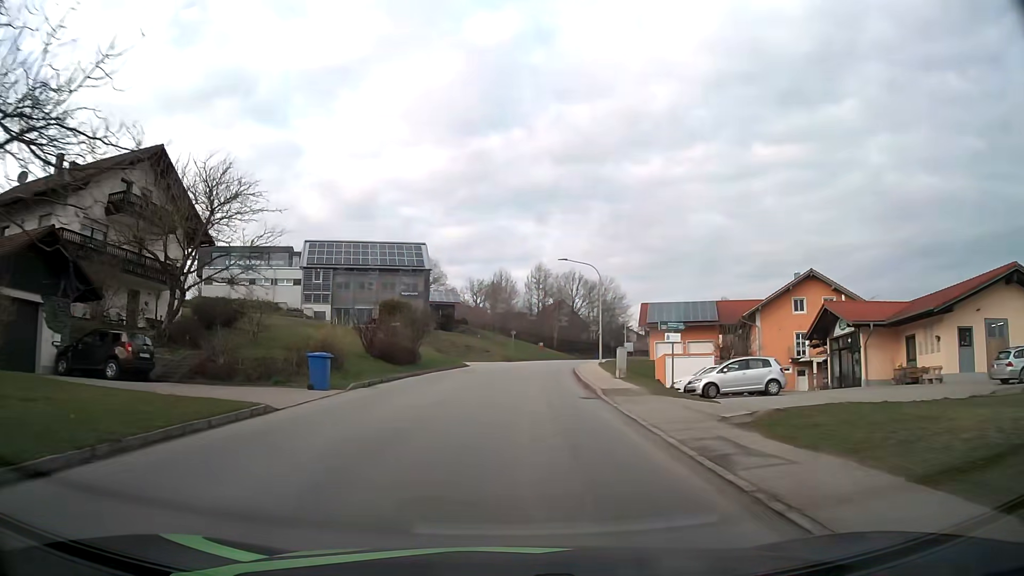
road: tertiary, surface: asphalt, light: Day
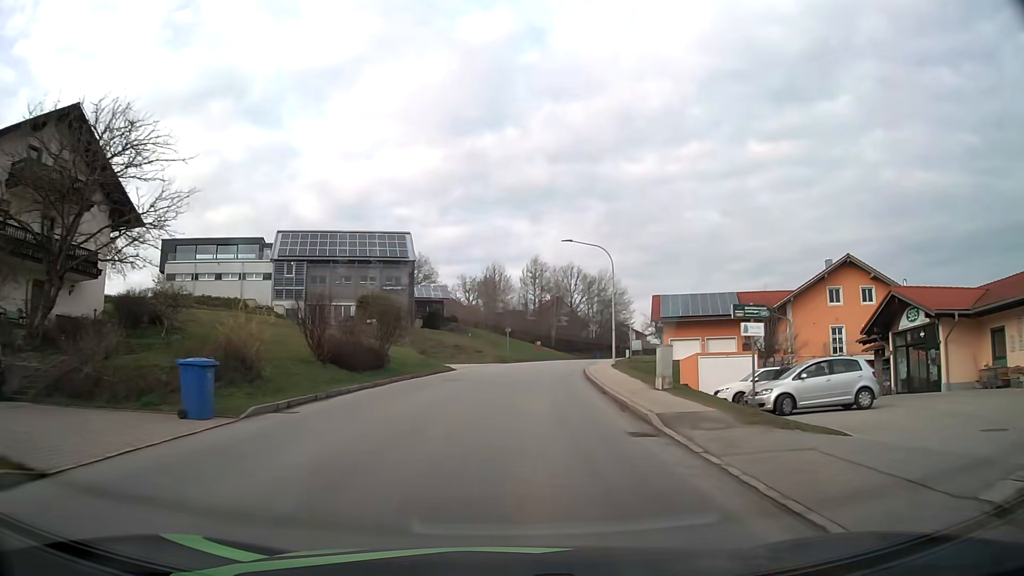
(0.0, +7.9) m; 0°
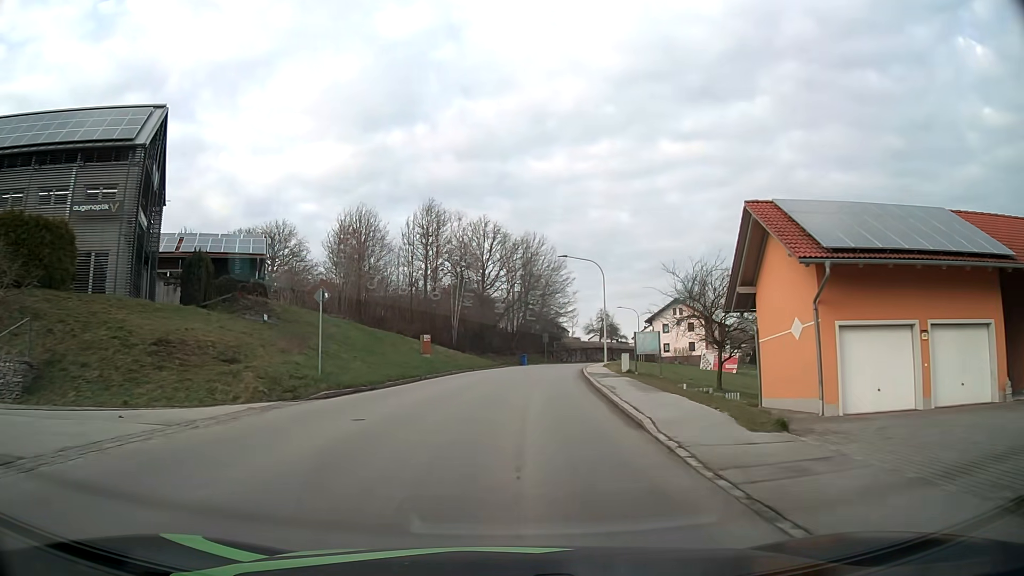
(+2.6, +40.4) m; +8°
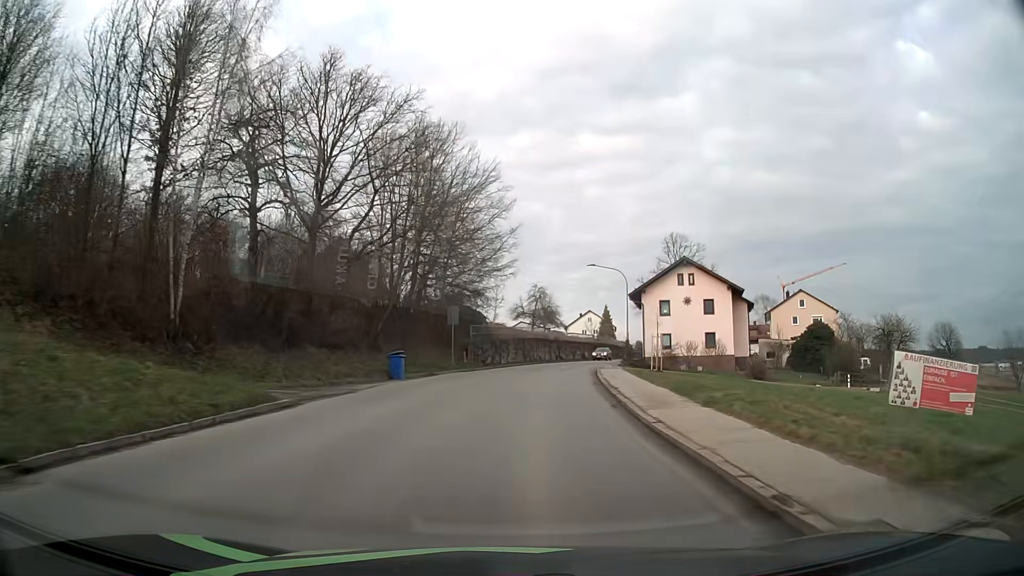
(+2.4, +42.1) m; +7°
(0, +10) (+1, +20) (+2, +30) (+3, +40) (+5, +50) (+7, +59) (+10, +69) (+13, +79) (+16, +88) (+20, +97) m
